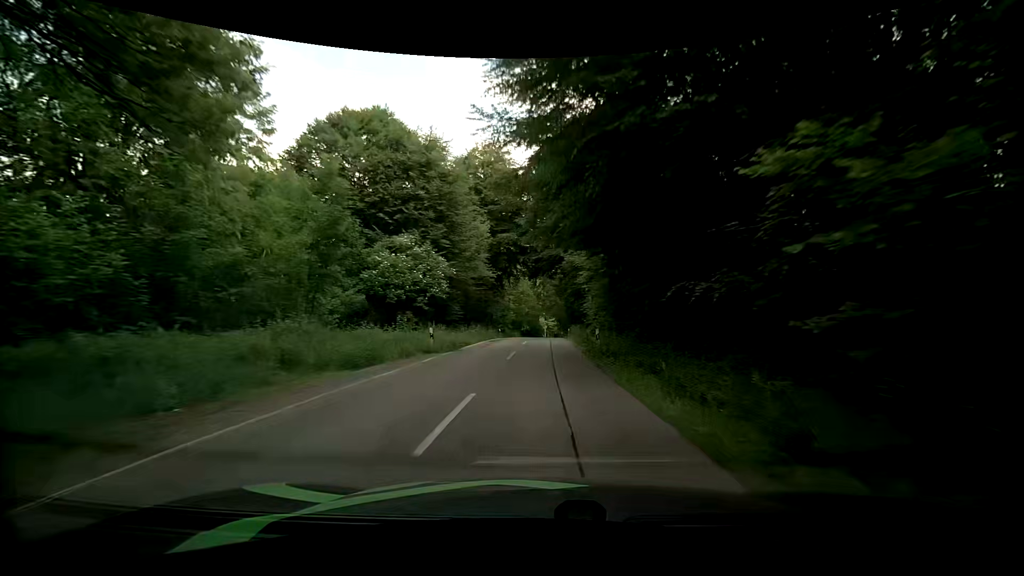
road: tertiary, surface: asphalt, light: Day
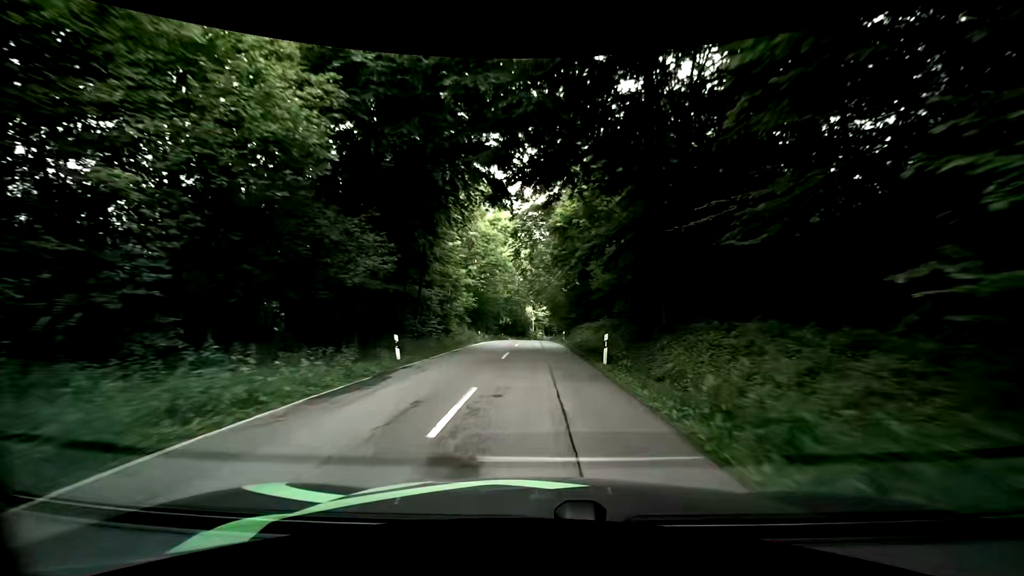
(+0.3, +34.5) m; +1°
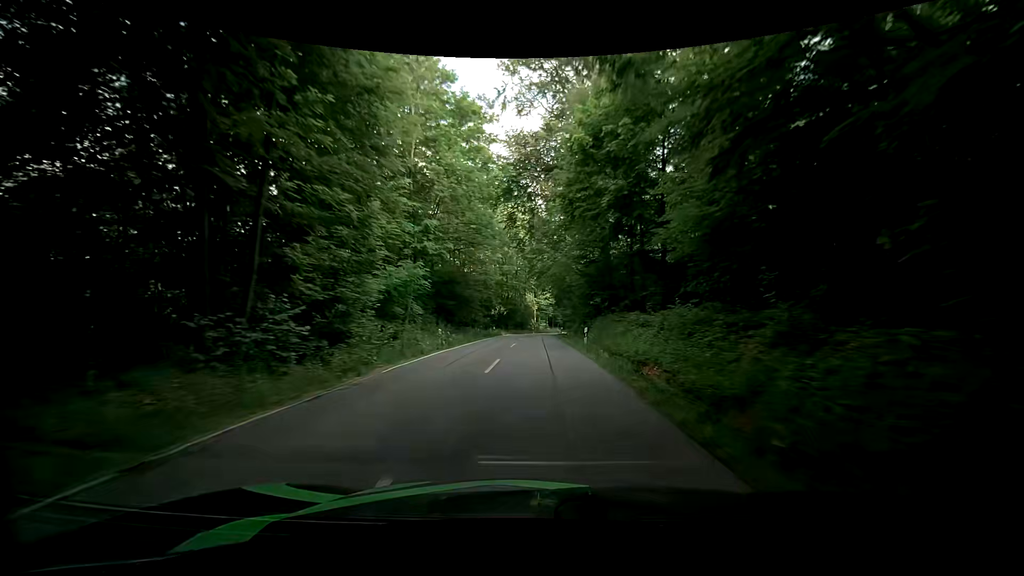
(-0.1, +17.3) m; -1°
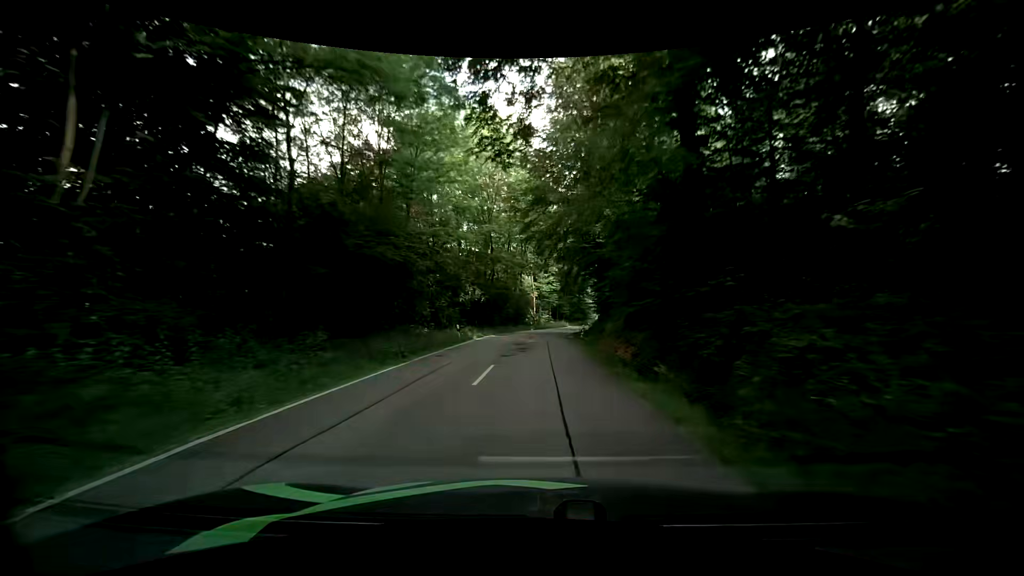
(-0.1, +25.1) m; -1°
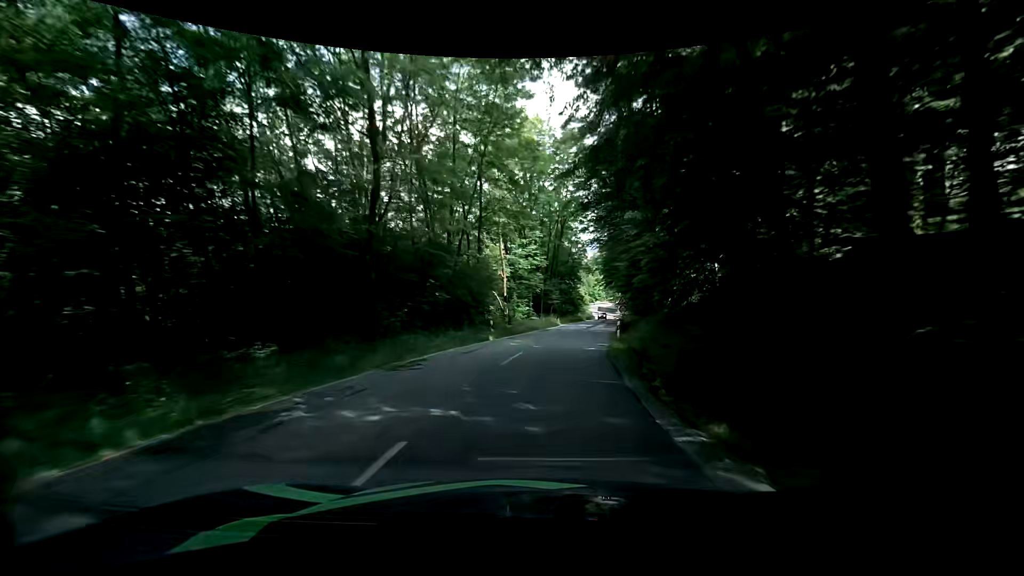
(+1.1, +32.1) m; +4°
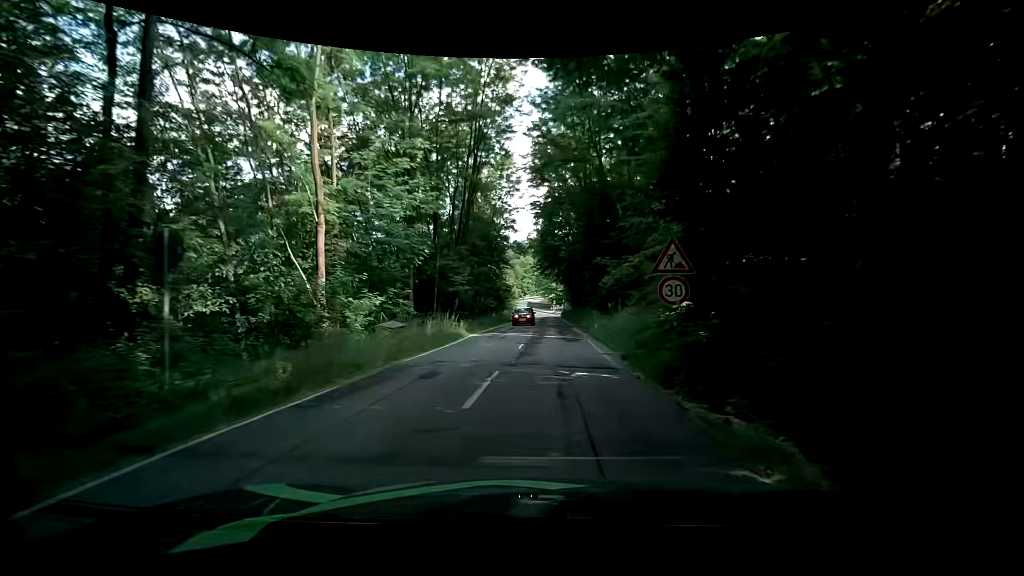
(+1.9, +27.9) m; +10°
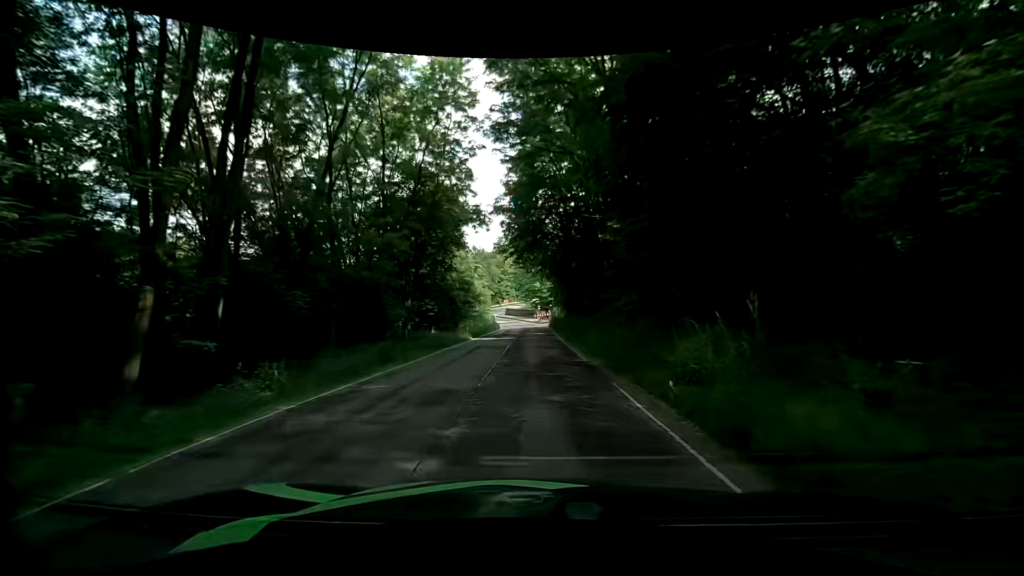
(+0.1, +25.7) m; 0°
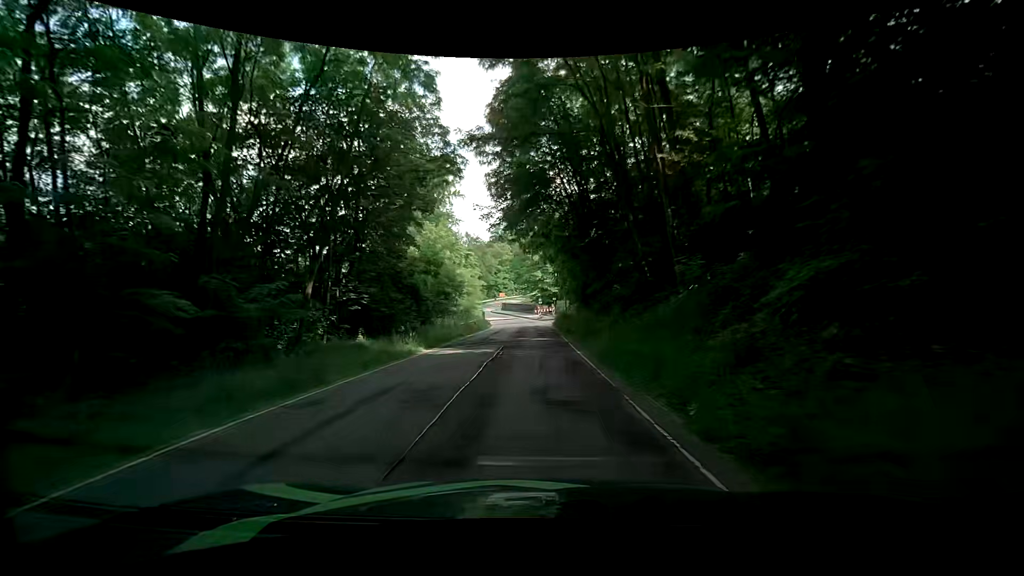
(+0.3, +14.1) m; 0°
(0, +10) (0, +20) (0, +30) (+1, +40) (+1, +50) (0, +60) (-2, +70) (-4, +79) (-7, +89) (-9, +99) m
